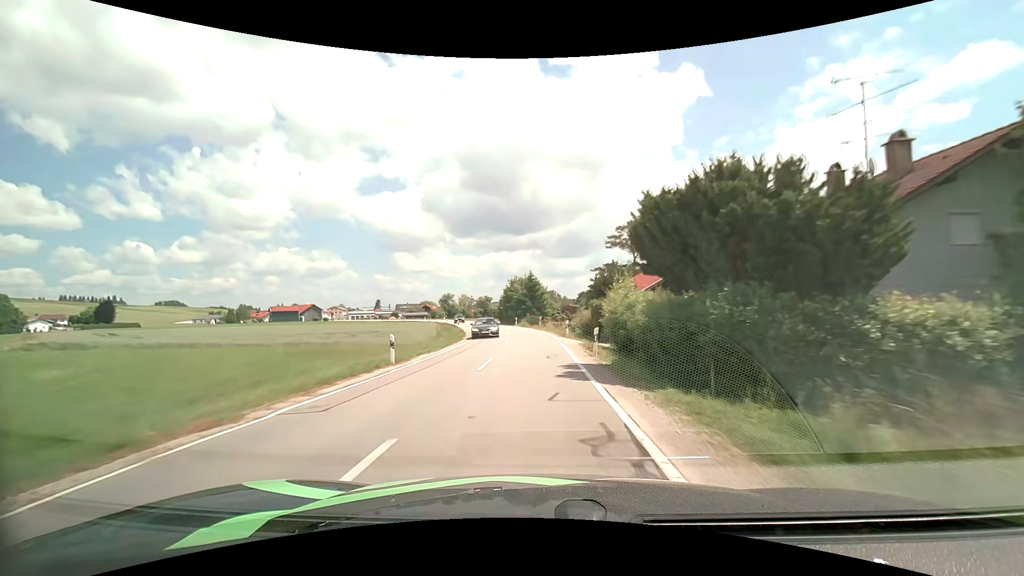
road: secondary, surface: asphalt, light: Day
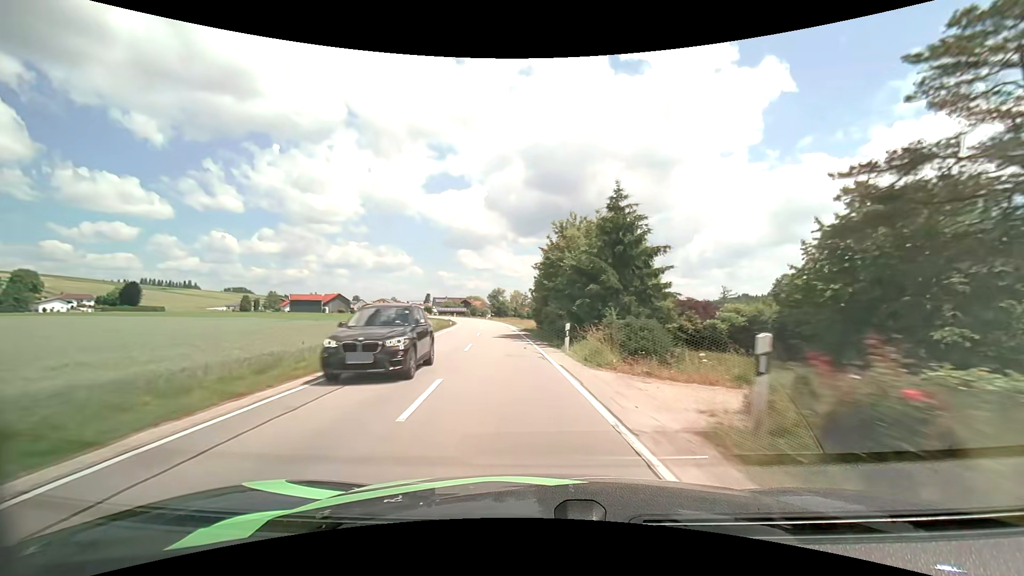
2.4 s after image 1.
(-1.4, +43.7) m; -6°
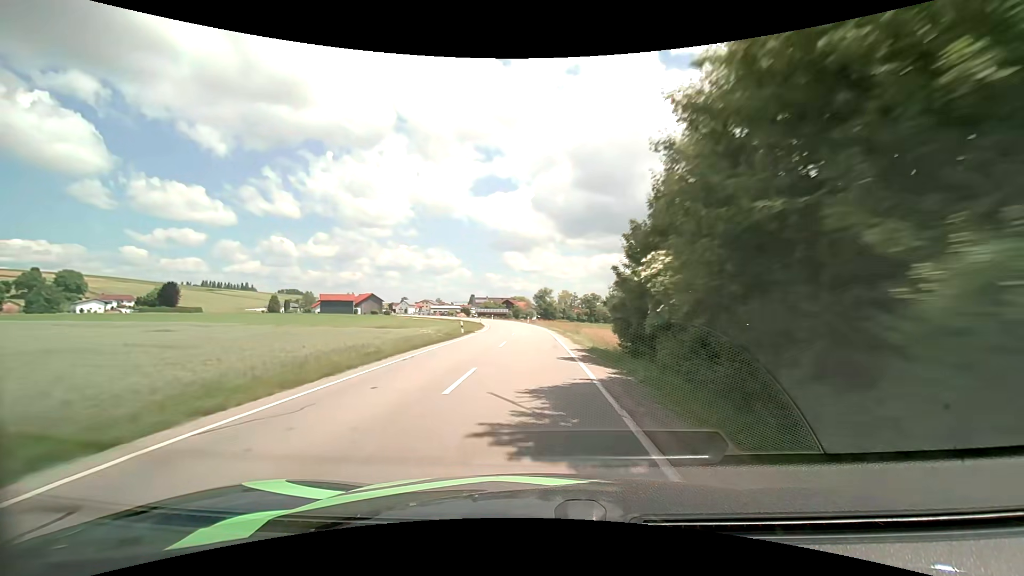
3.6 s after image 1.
(-1.4, +21.9) m; -6°
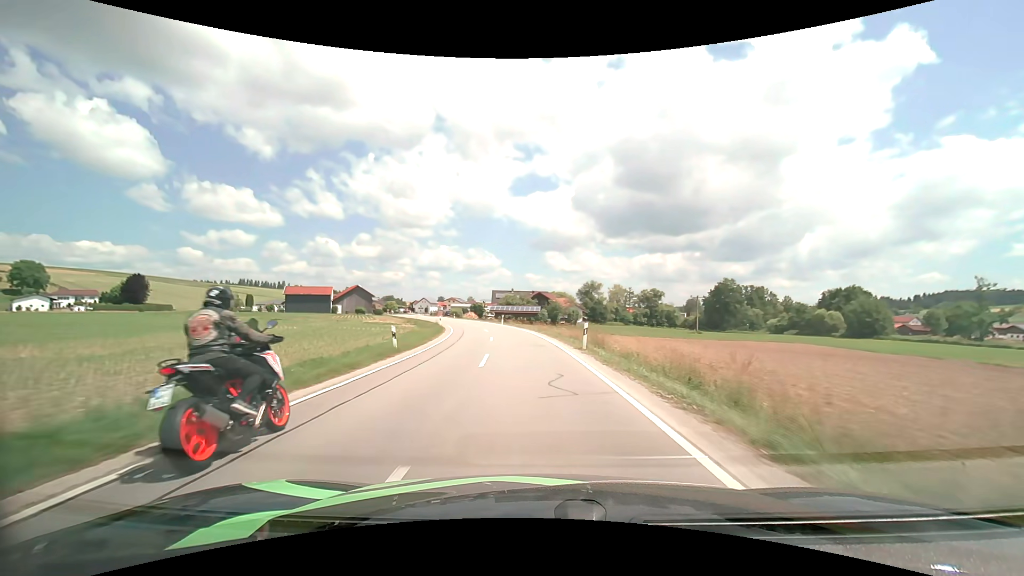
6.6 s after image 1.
(-1.5, +55.7) m; -4°
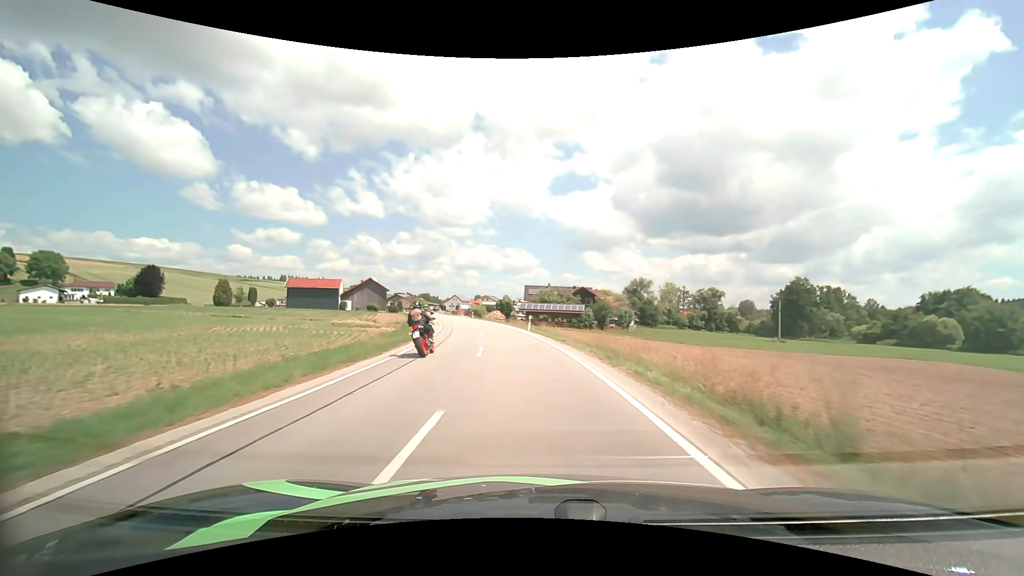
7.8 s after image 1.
(-0.8, +22.0) m; -4°
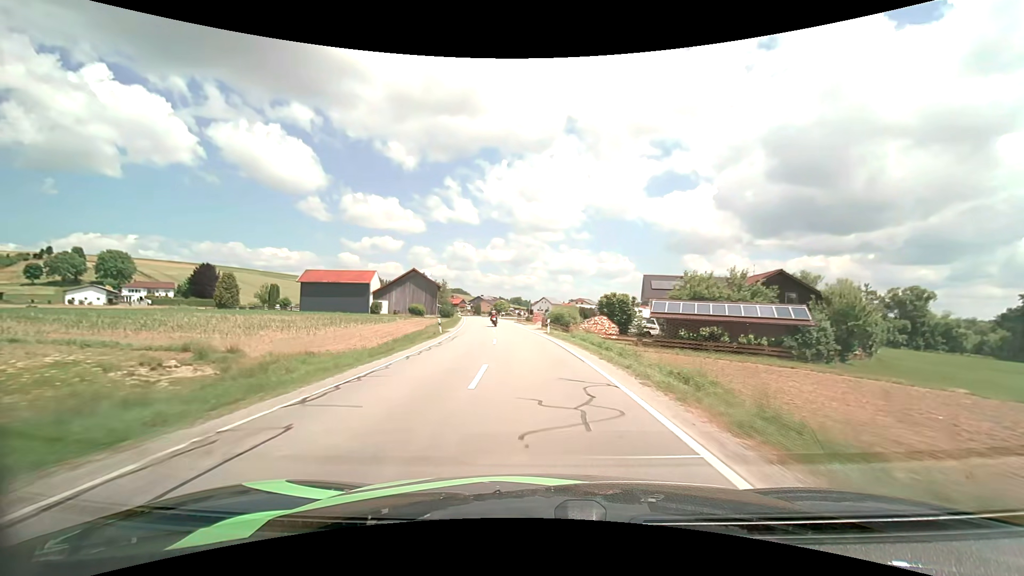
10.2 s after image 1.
(-4.0, +41.2) m; -11°
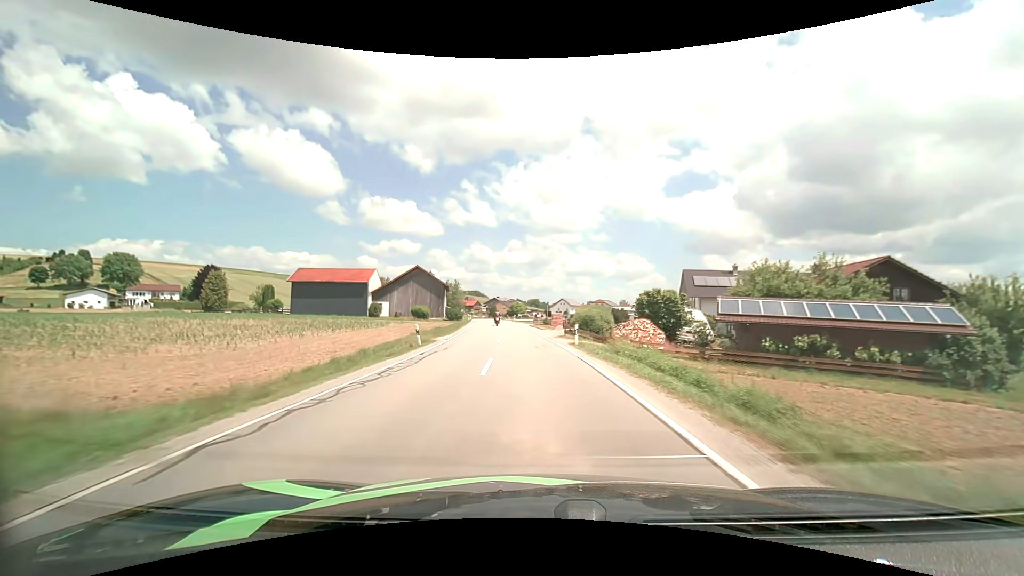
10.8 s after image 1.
(-0.2, +10.2) m; -2°
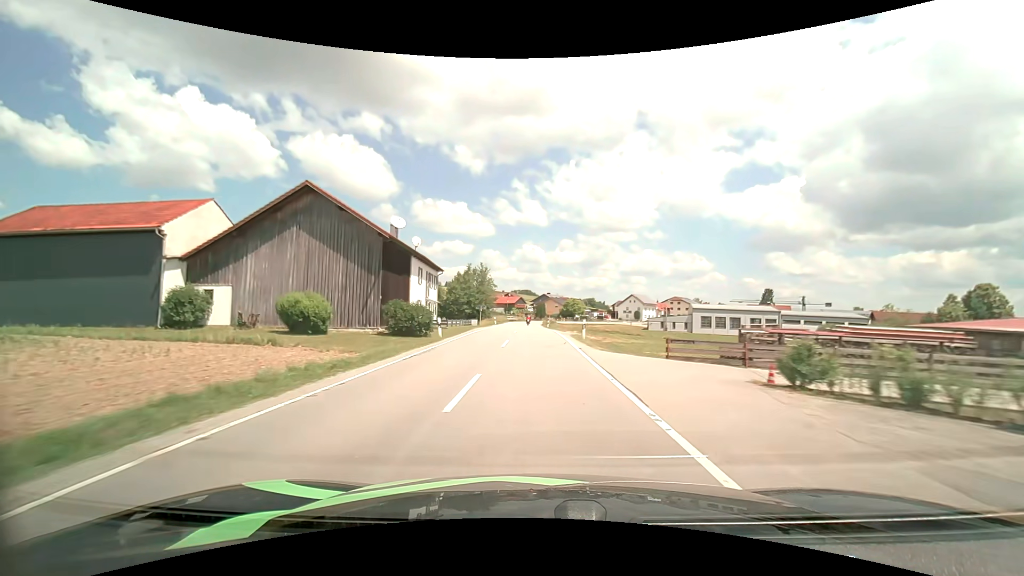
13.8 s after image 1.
(-3.0, +52.2) m; -6°
(0, +10) (0, +20) (0, +30) (0, +40) (-1, +50) (-1, +60) (-1, +70) (-1, +80) (-1, +90) (0, +100) m
